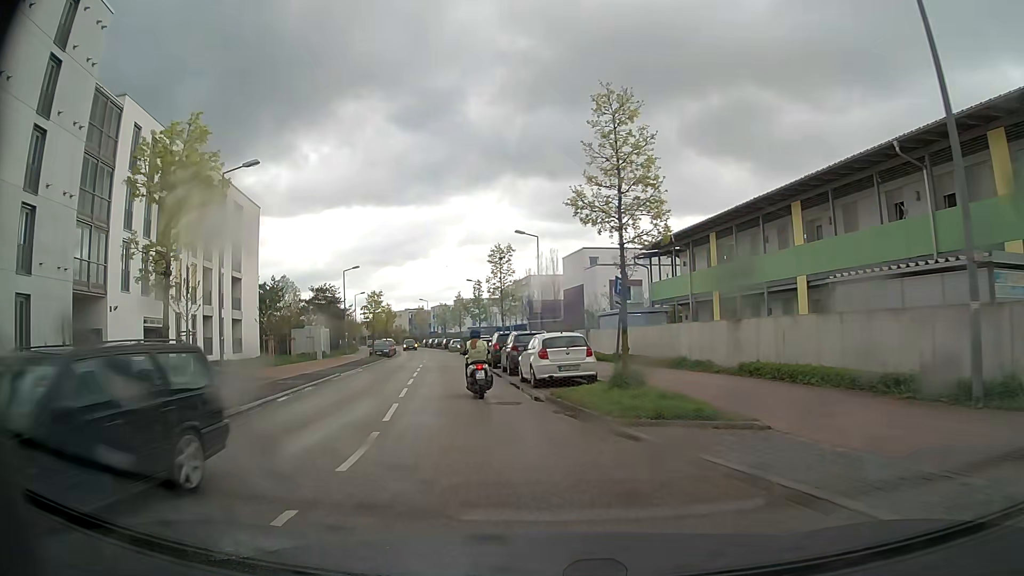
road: tertiary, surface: asphalt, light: Day
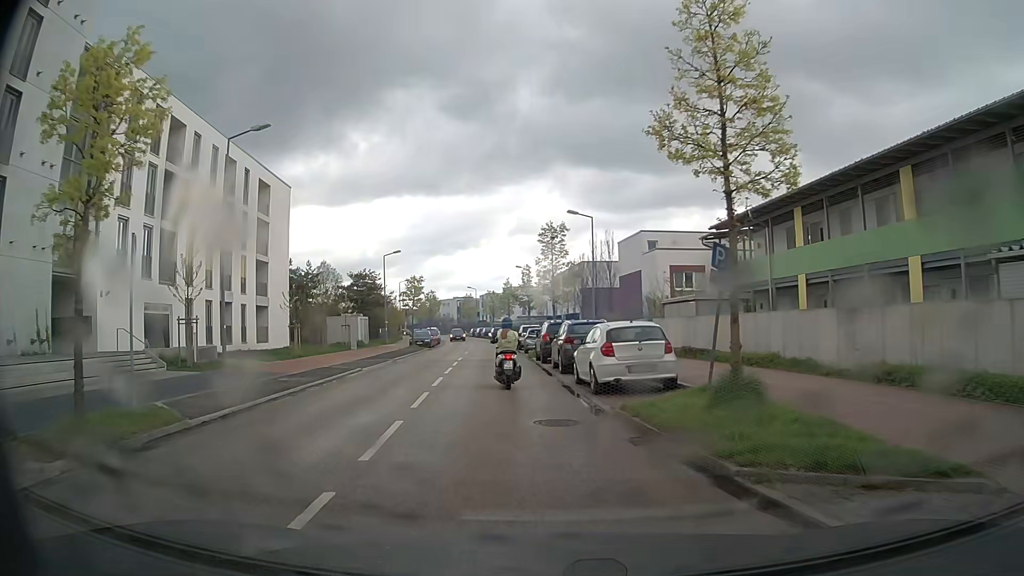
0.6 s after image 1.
(-0.1, +4.4) m; -4°
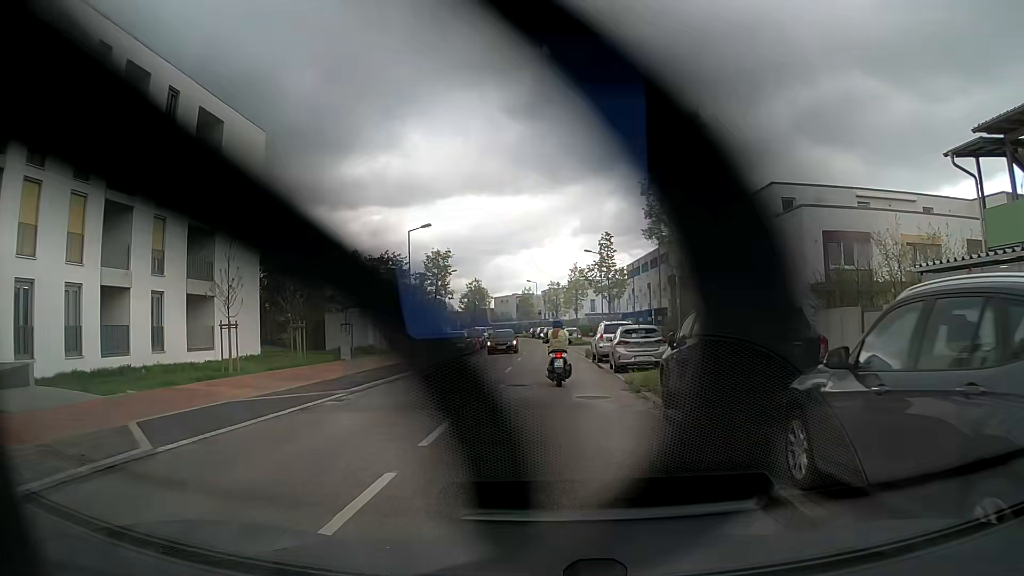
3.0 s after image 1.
(-1.3, +17.5) m; -6°
(0, +10) (0, +20) (0, +30) (0, +40) (0, +50) (0, +60) (-1, +70) (-2, +80) (-3, +90) (-5, +100) m
